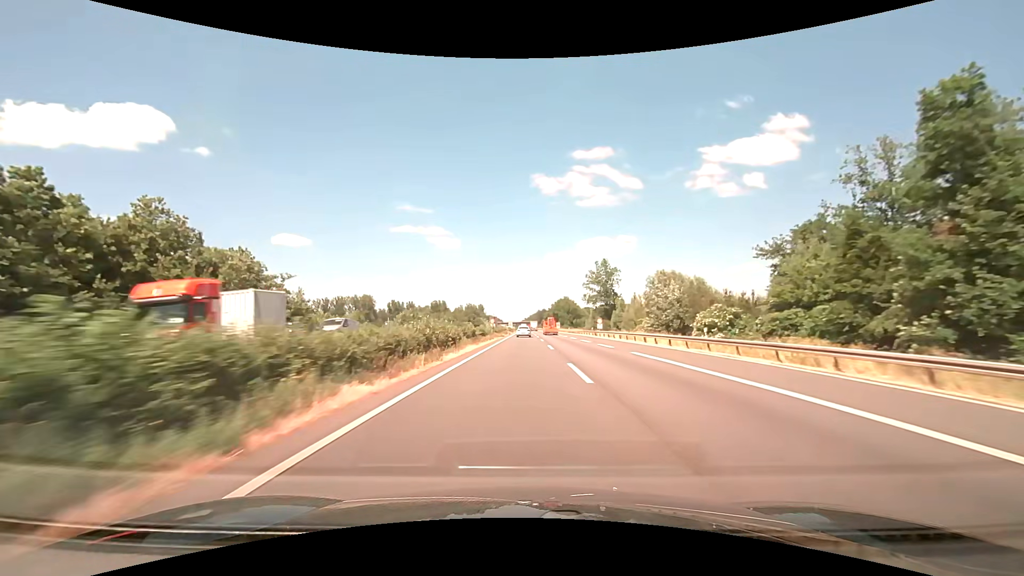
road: motorway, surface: asphalt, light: Day
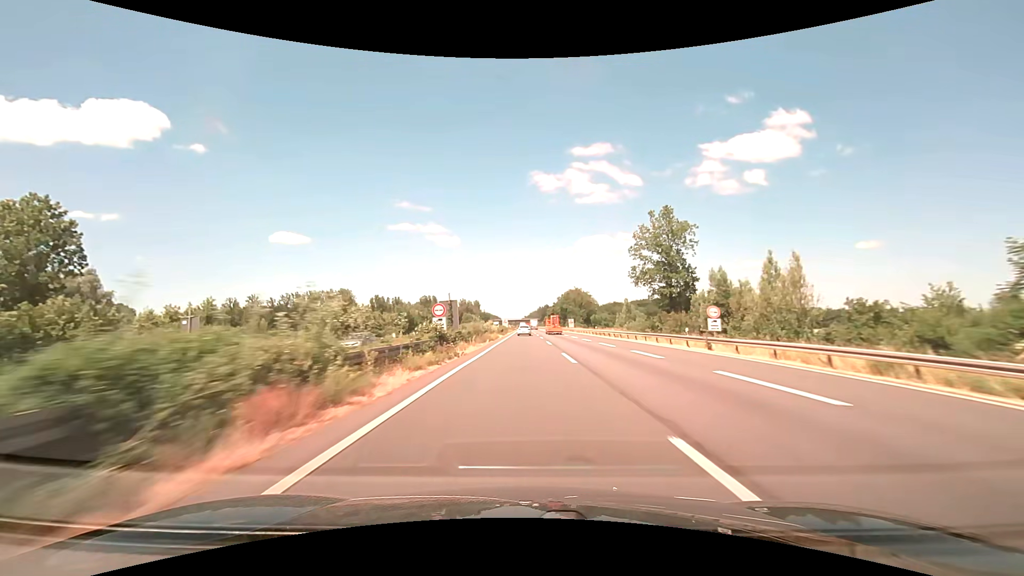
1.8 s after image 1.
(+0.1, +47.4) m; 0°
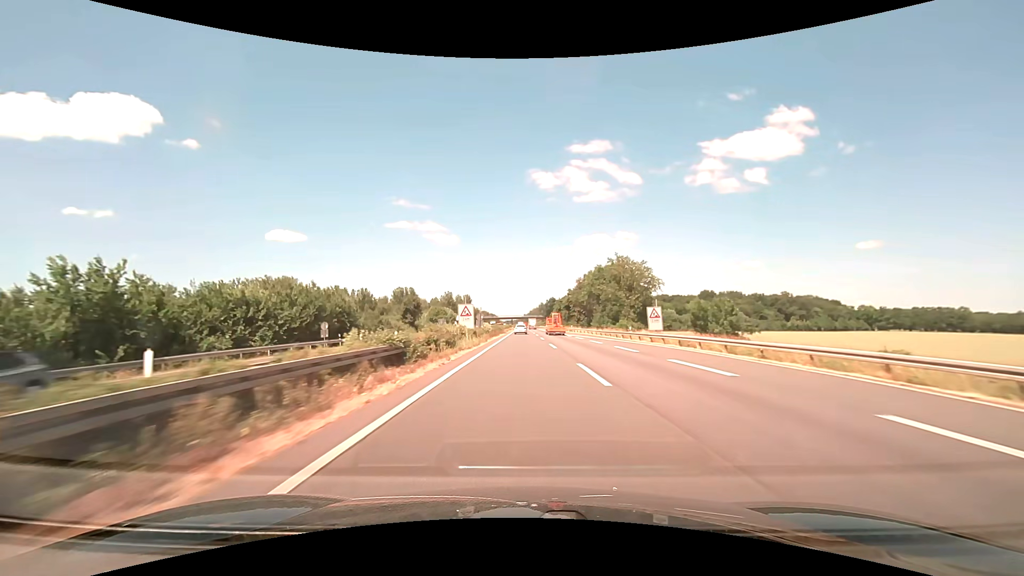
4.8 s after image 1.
(+0.1, +79.2) m; 0°
(0, +10) (0, +20) (0, +30) (0, +40) (0, +50) (0, +60) (0, +70) (0, +80) (0, +90) (0, +100) m
